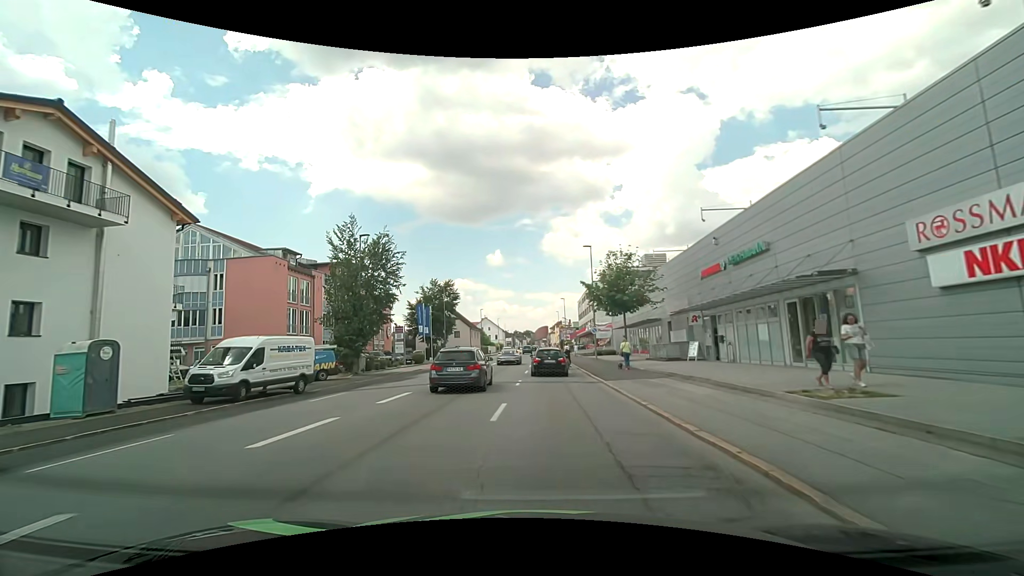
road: tertiary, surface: asphalt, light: Day
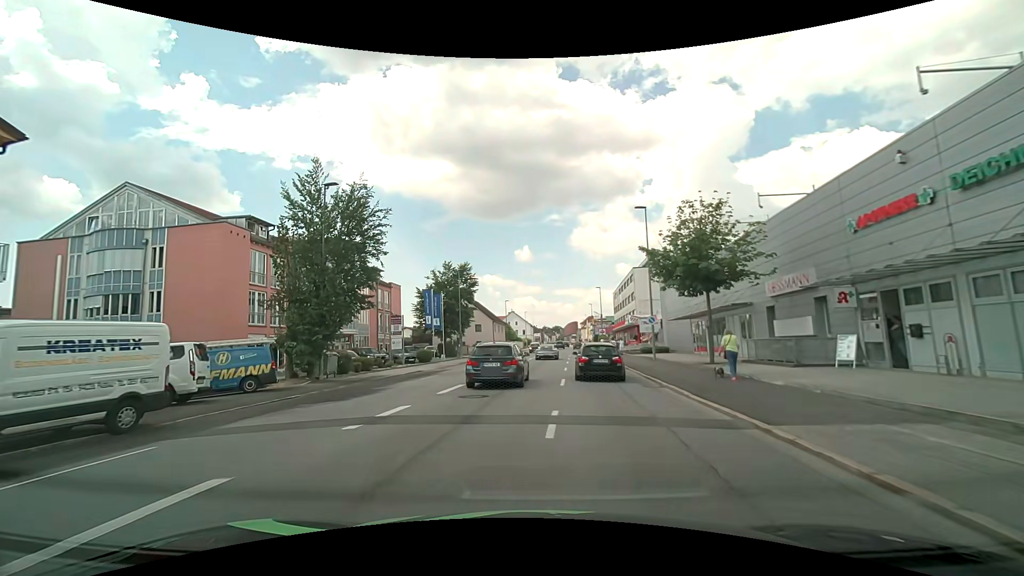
(-0.3, +11.3) m; -3°
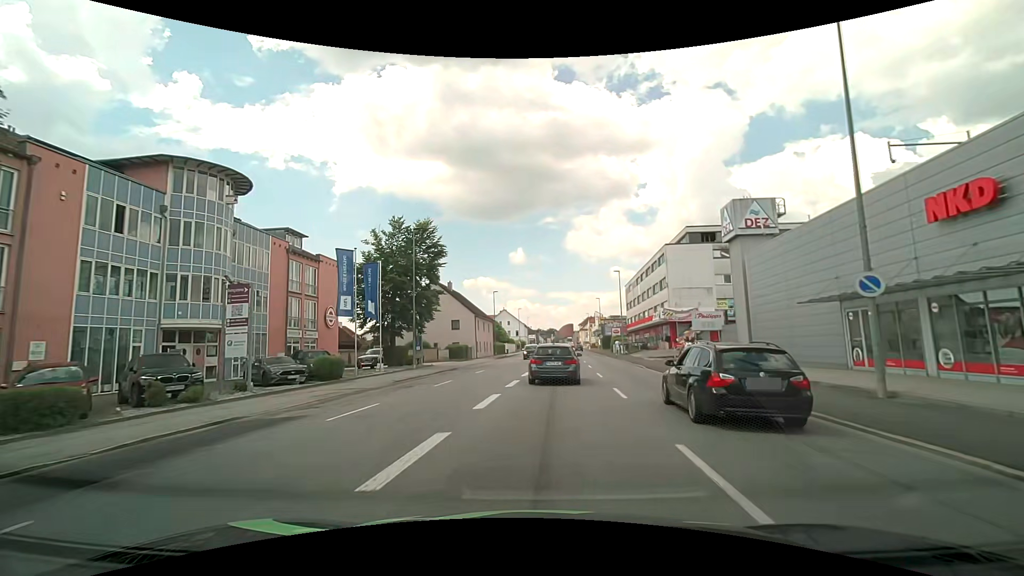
(-0.5, +21.3) m; 0°
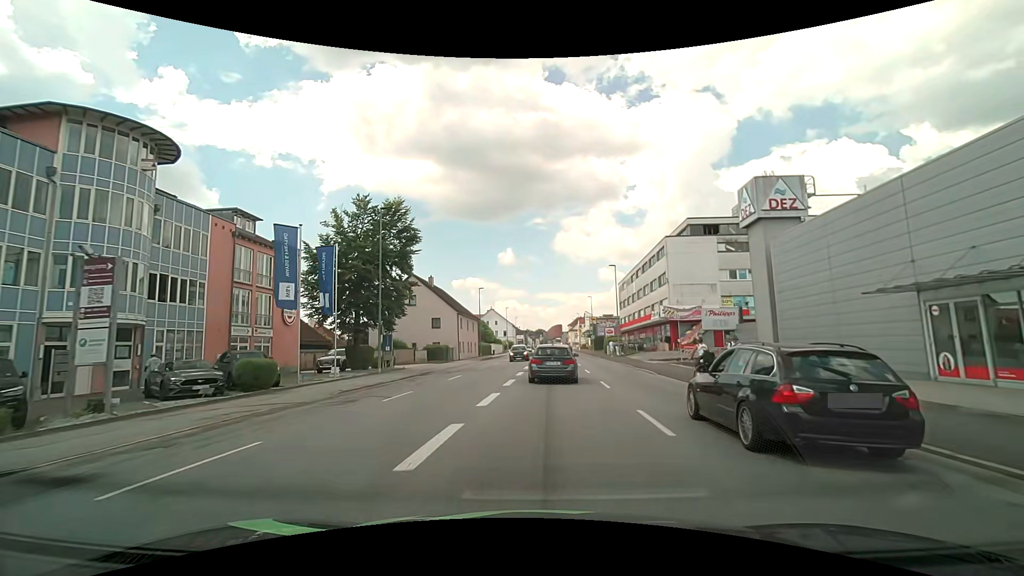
(+0.1, +5.4) m; +1°
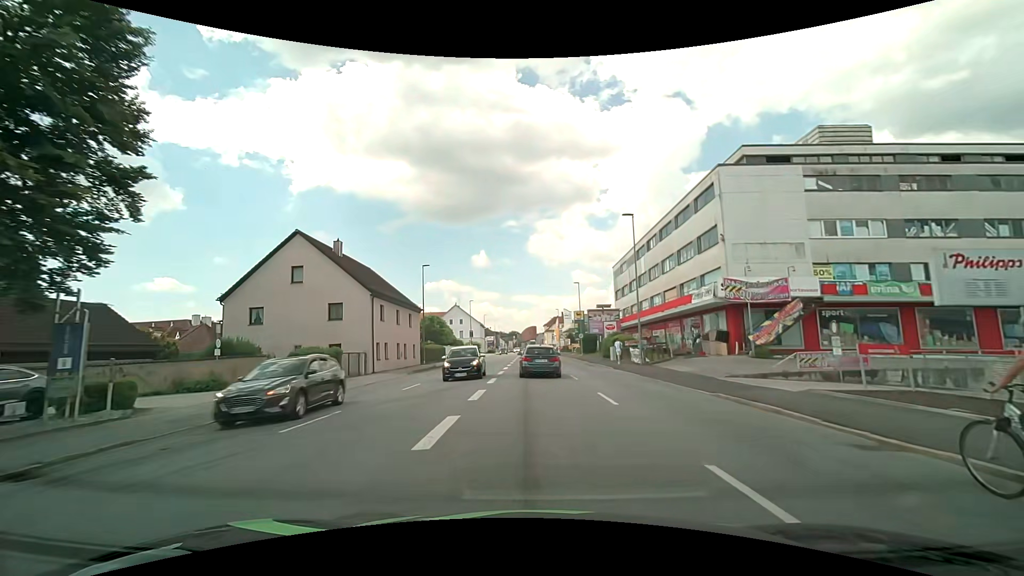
(+0.7, +23.0) m; +3°
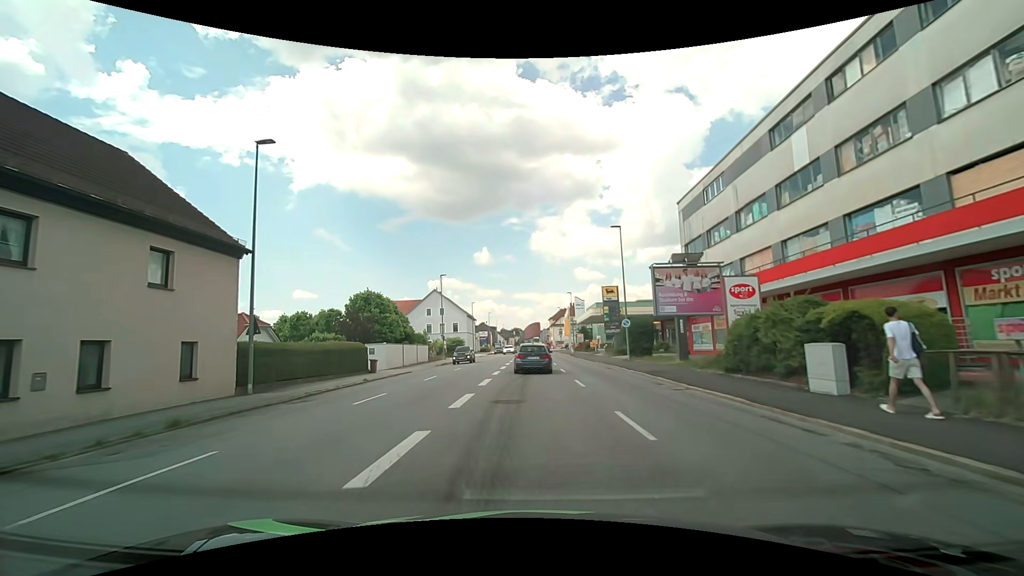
(0.0, +31.8) m; -1°
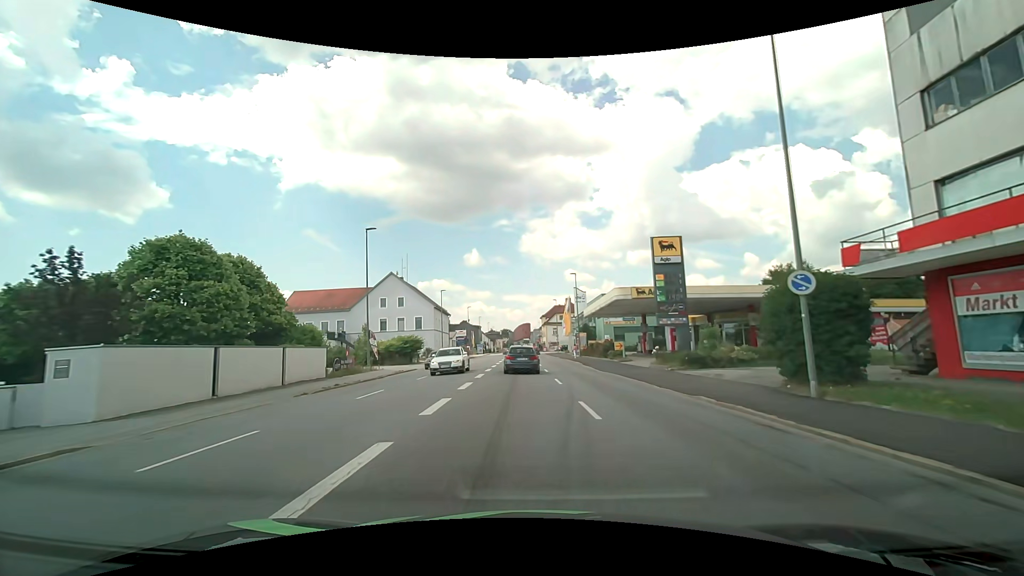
(+0.2, +25.0) m; +1°
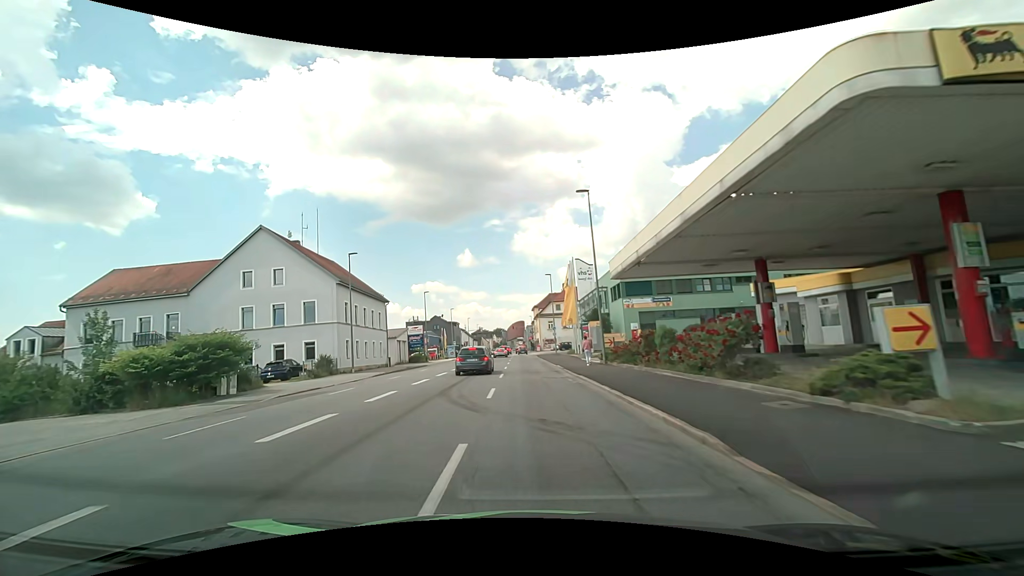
(+1.6, +32.4) m; +1°
(0, +10) (0, +20) (-1, +30) (-1, +40) (-1, +50) (-1, +60) (-2, +70) (-2, +80) (-2, +90) (-3, +100) m
